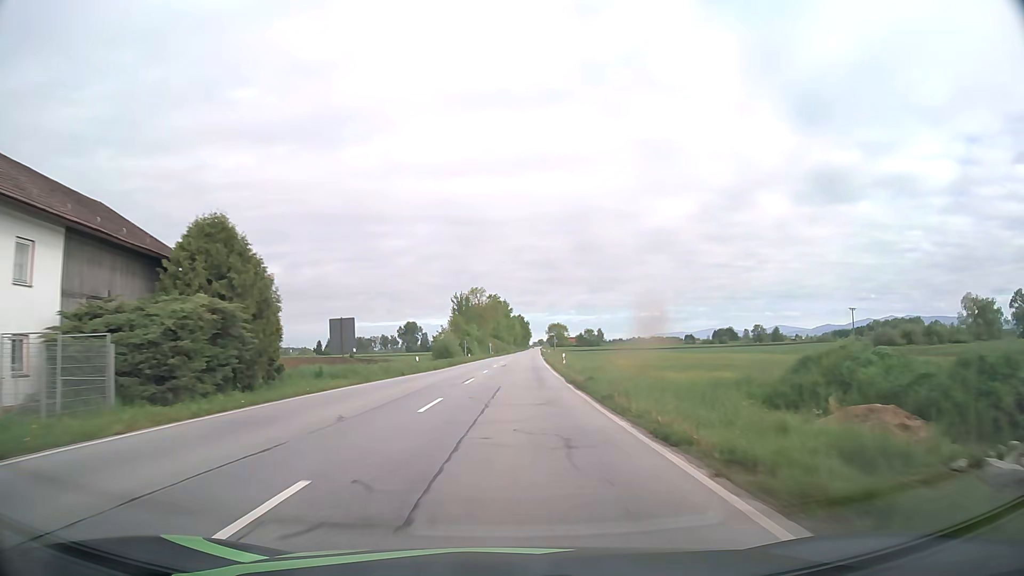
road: primary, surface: asphalt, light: Day
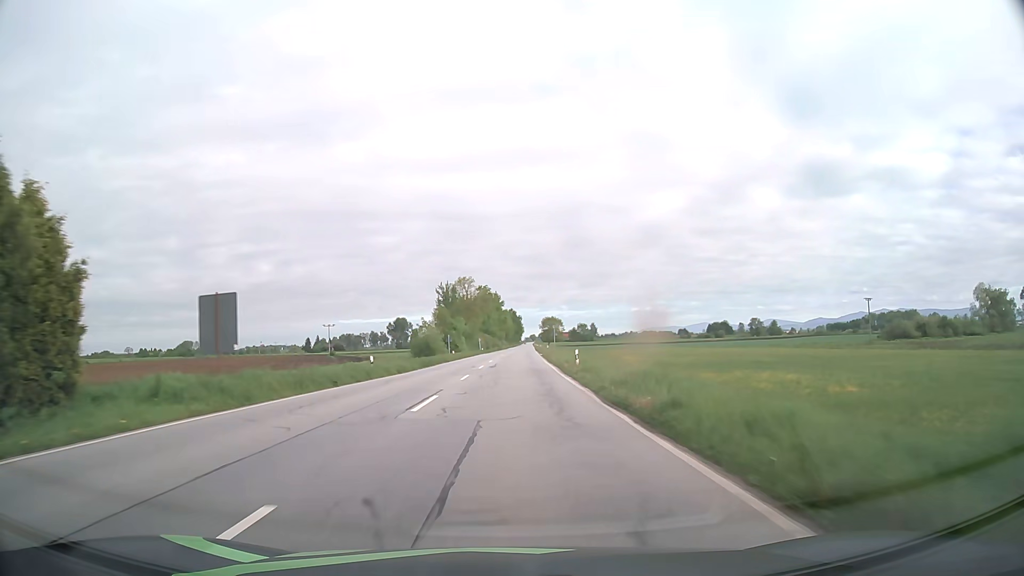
(+0.1, +13.3) m; +1°
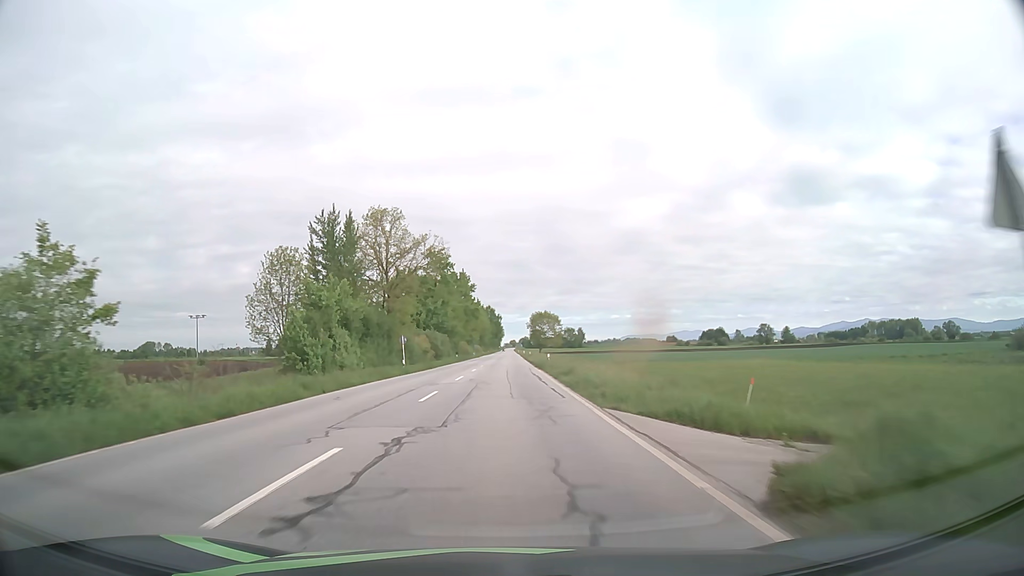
(+1.4, +70.3) m; +2°
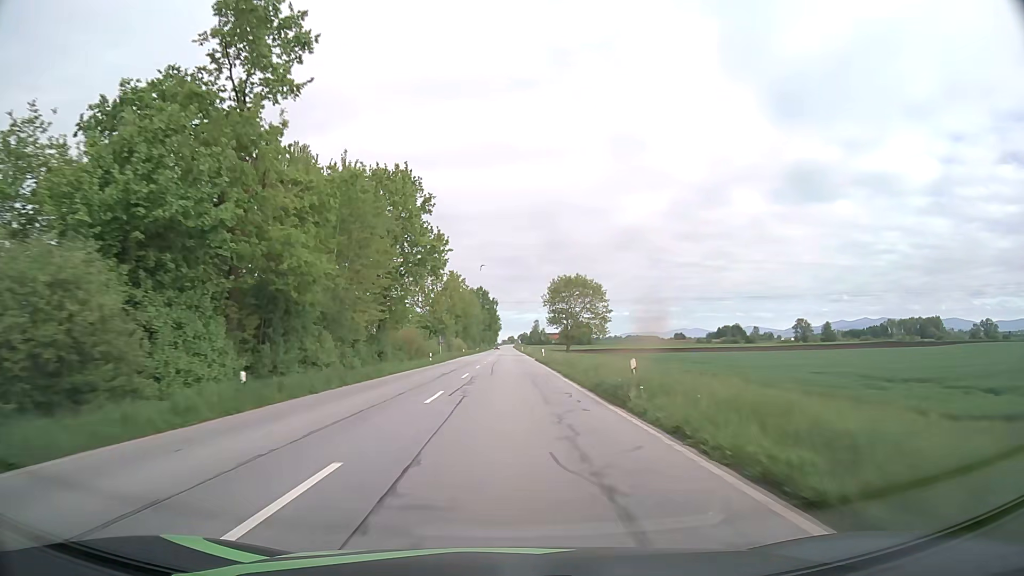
(0.0, +75.5) m; 0°
(0, +10) (0, +20) (0, +30) (0, +40) (0, +50) (0, +60) (0, +70) (0, +80) (0, +90) (0, +100) m
